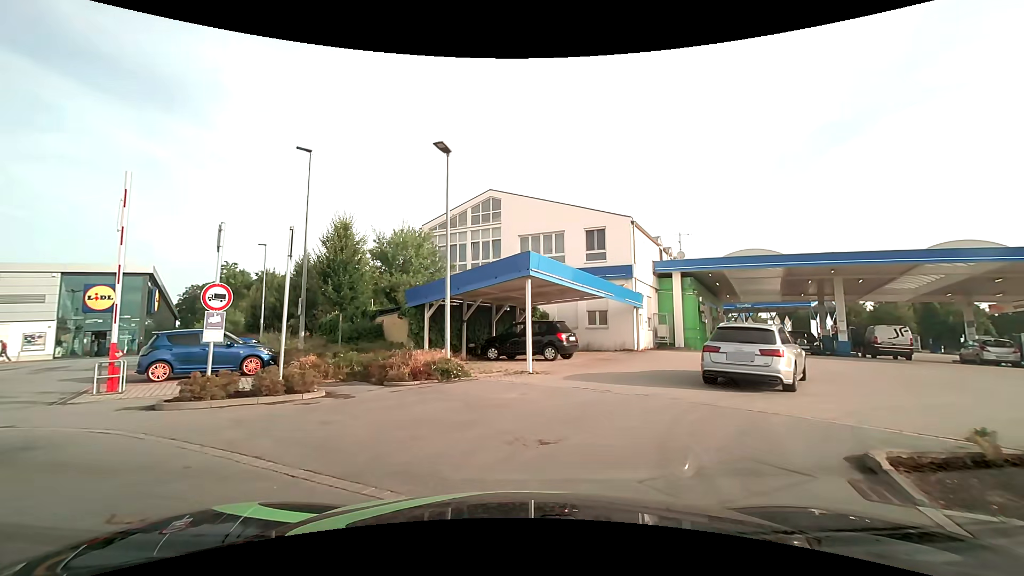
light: Day
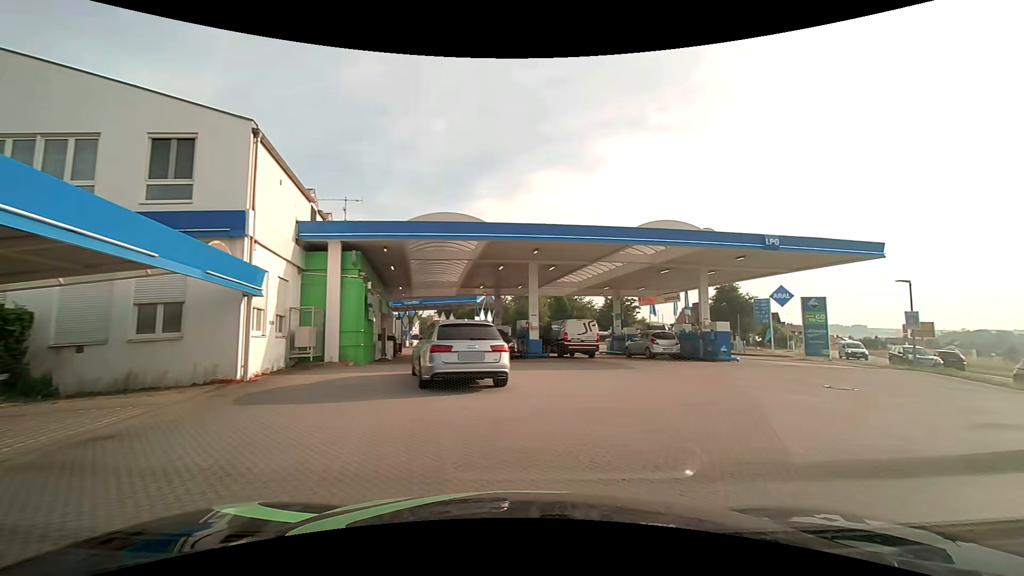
(+3.0, +11.0) m; +39°
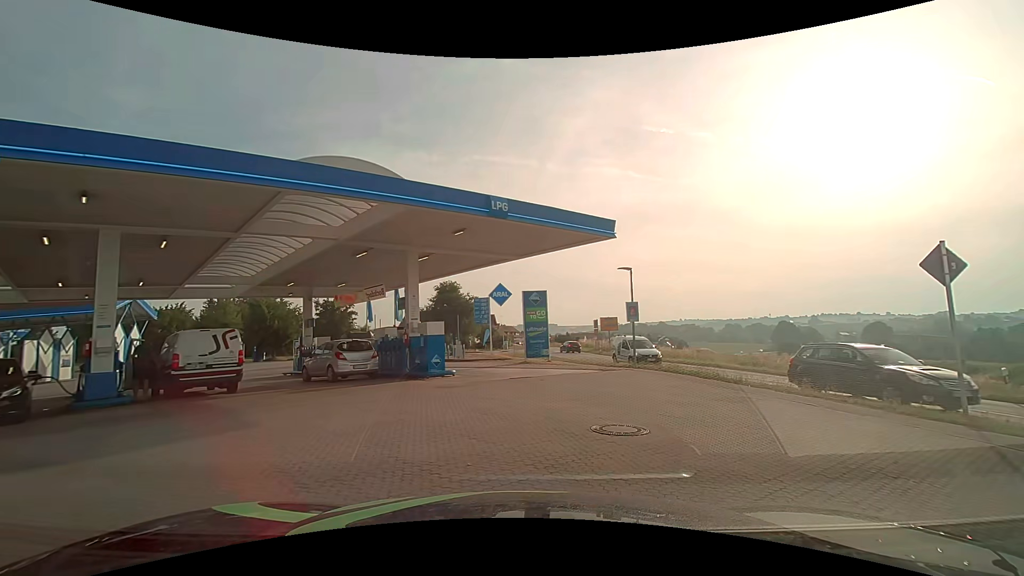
(+2.7, +8.2) m; +30°
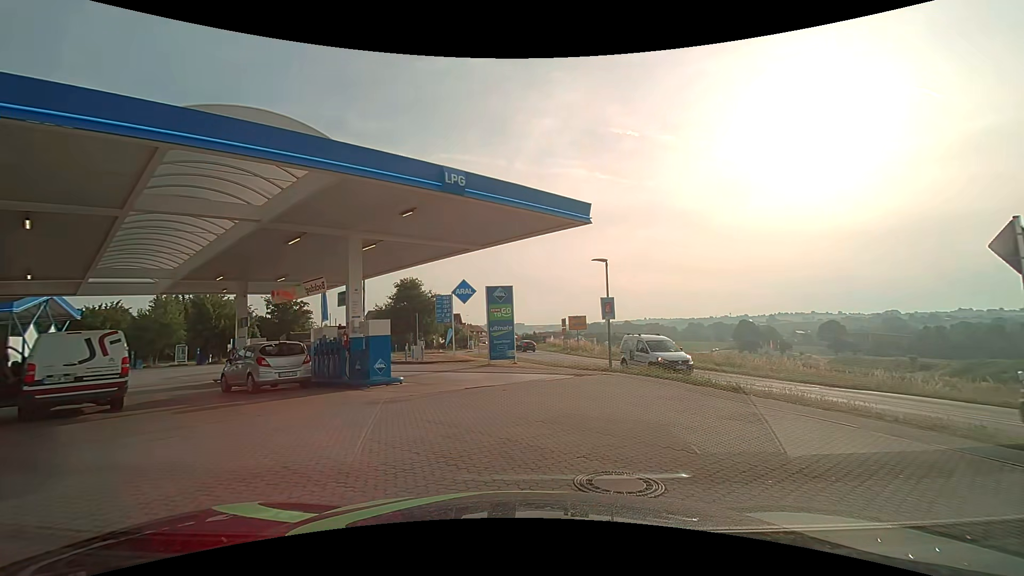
(+0.1, +2.6) m; +5°
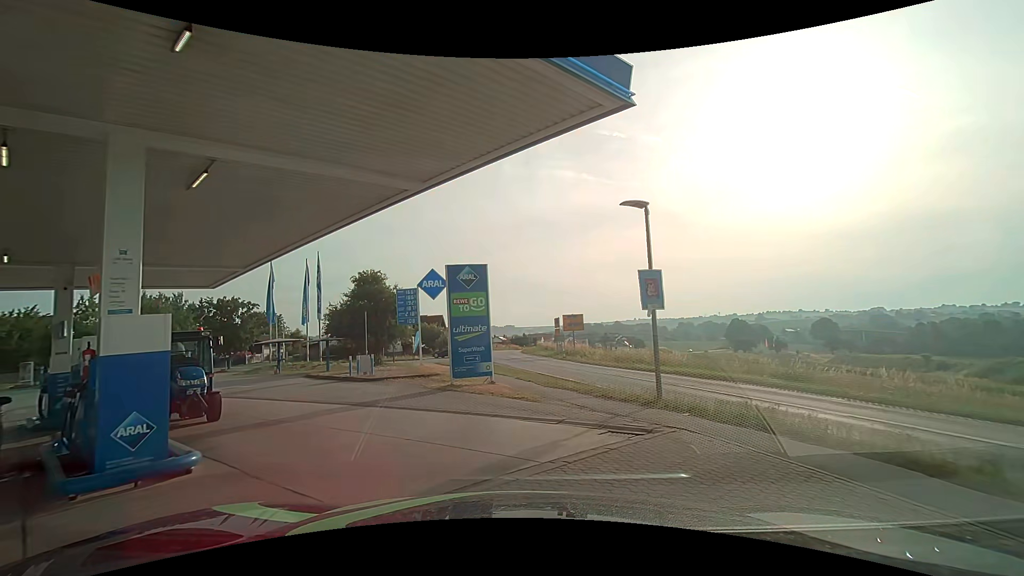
(+0.4, +8.7) m; +2°
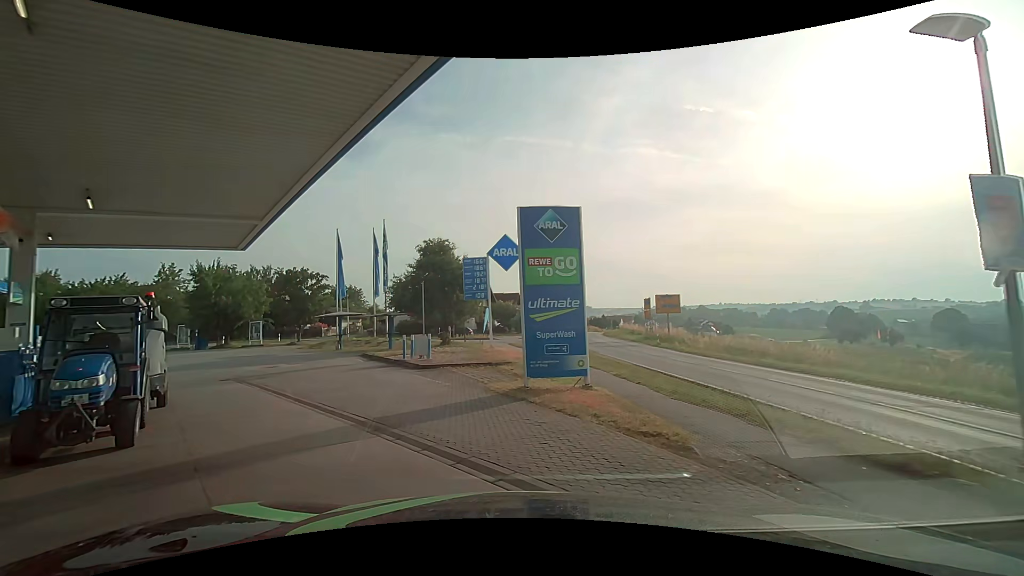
(-0.4, +5.5) m; -7°
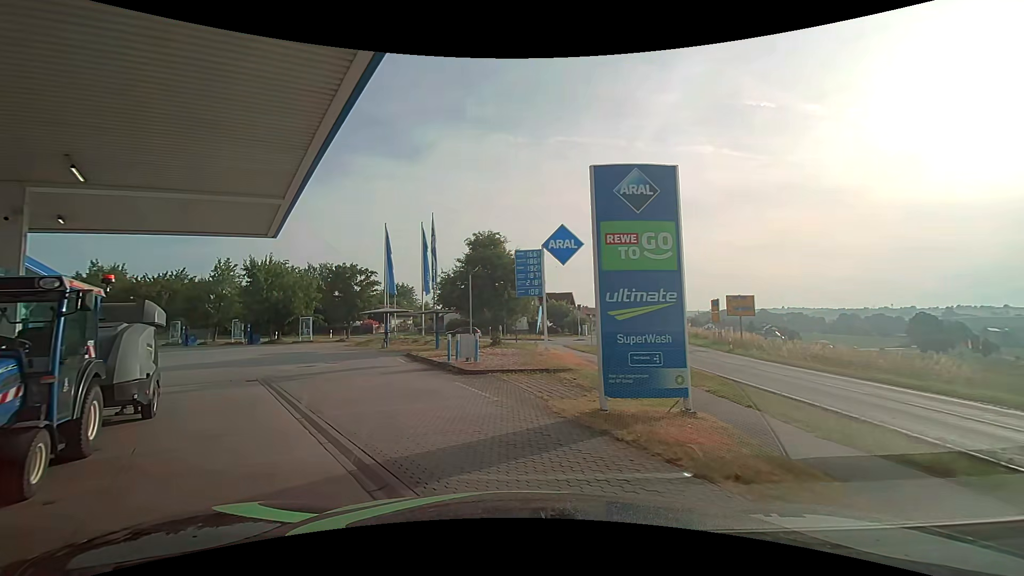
(-0.2, +2.7) m; -6°
